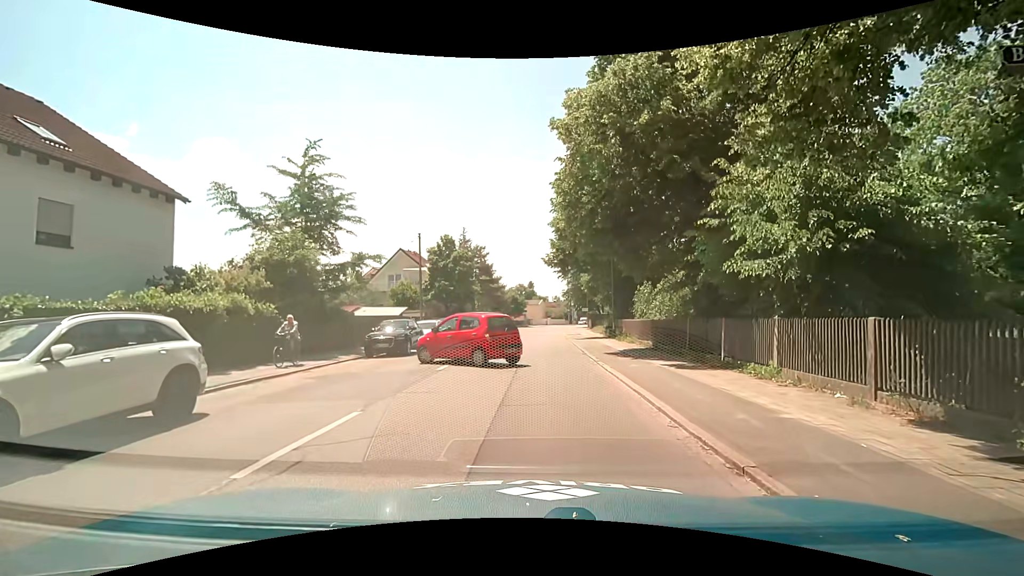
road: secondary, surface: asphalt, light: Day
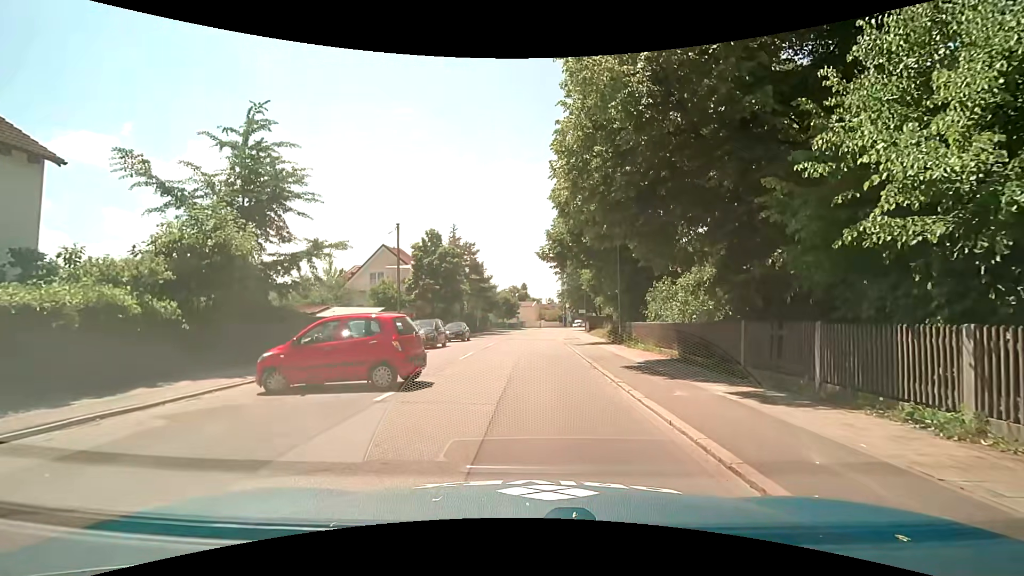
(-0.1, +4.9) m; 0°
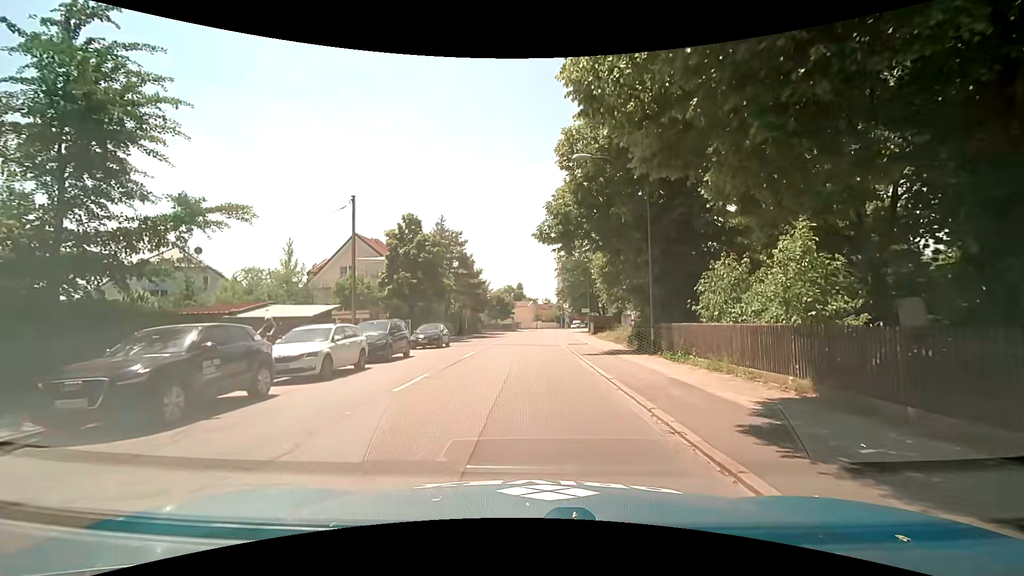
(+0.1, +8.5) m; +2°
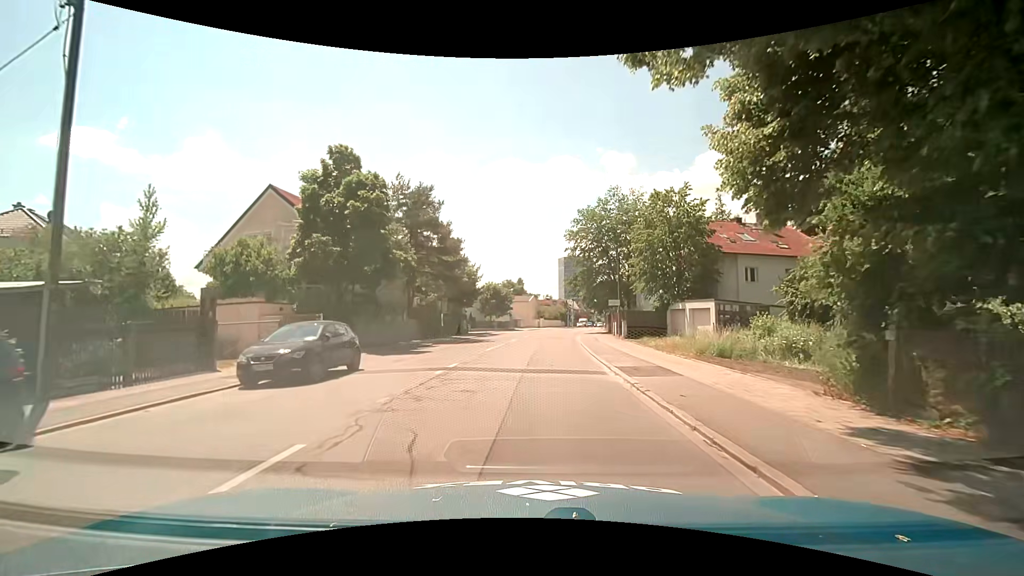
(-0.5, +17.6) m; -1°
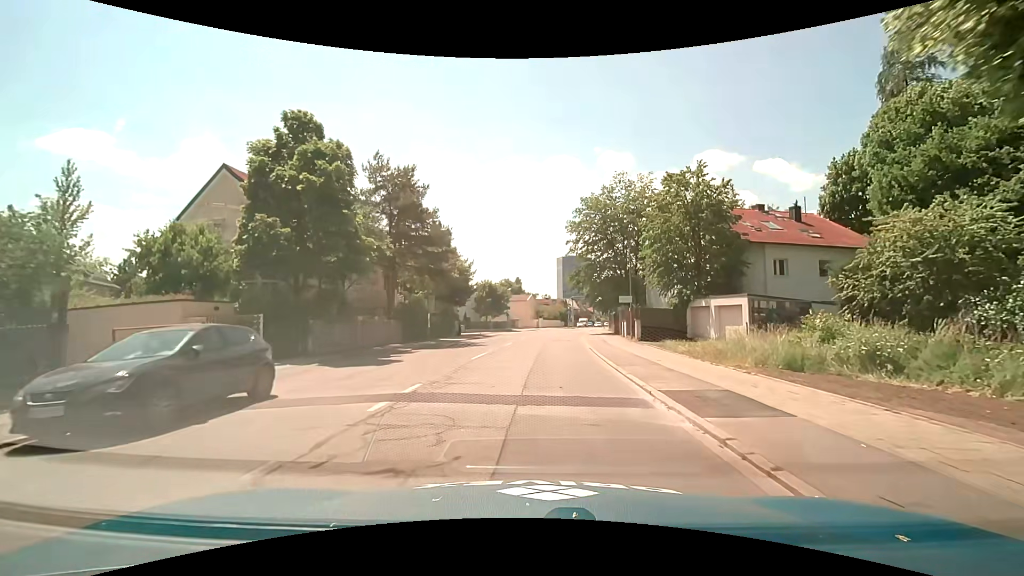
(0.0, +5.0) m; 0°
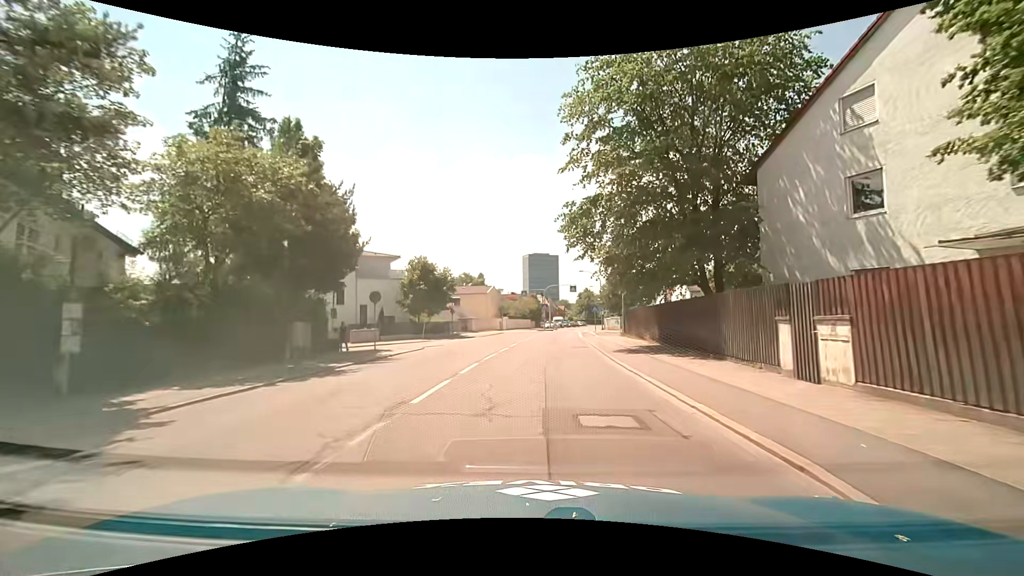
(+0.6, +28.0) m; +4°
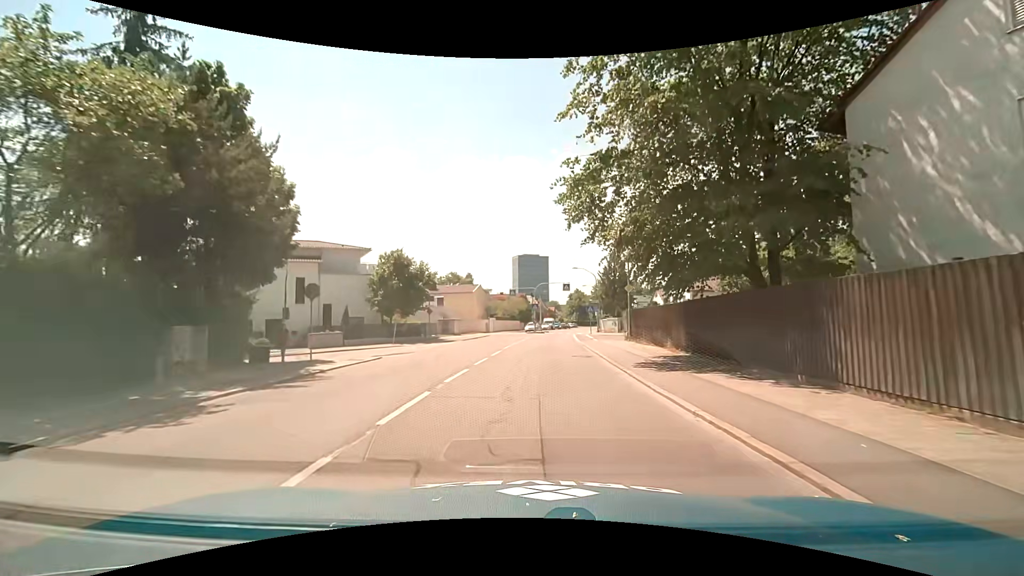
(0.0, +6.0) m; +1°
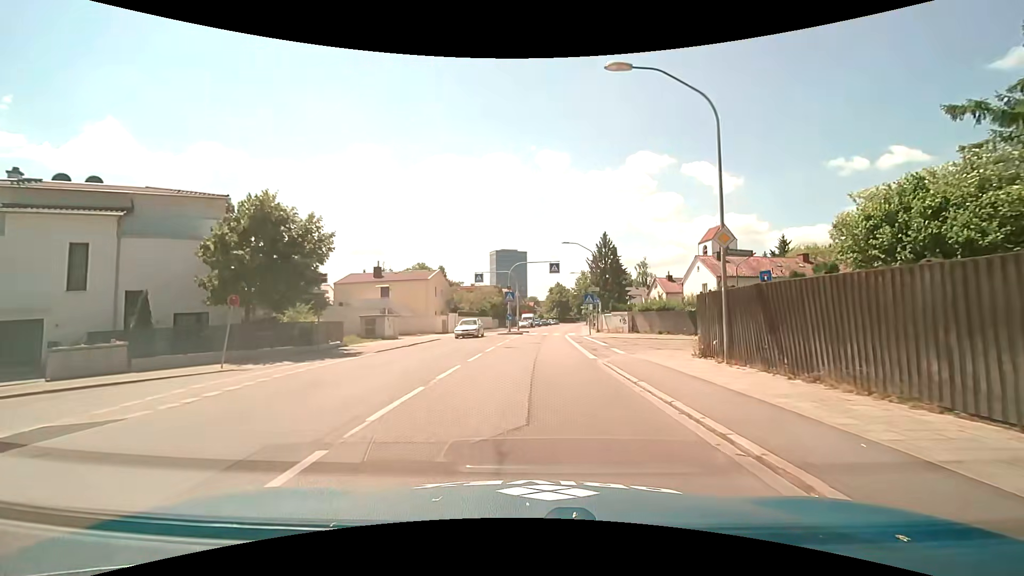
(+0.4, +18.0) m; +3°
(0, +10) (0, +20) (0, +30) (+1, +40) (+1, +50) (+2, +60) (+3, +70) (+4, +80) (+5, +90) (+5, +100) m
